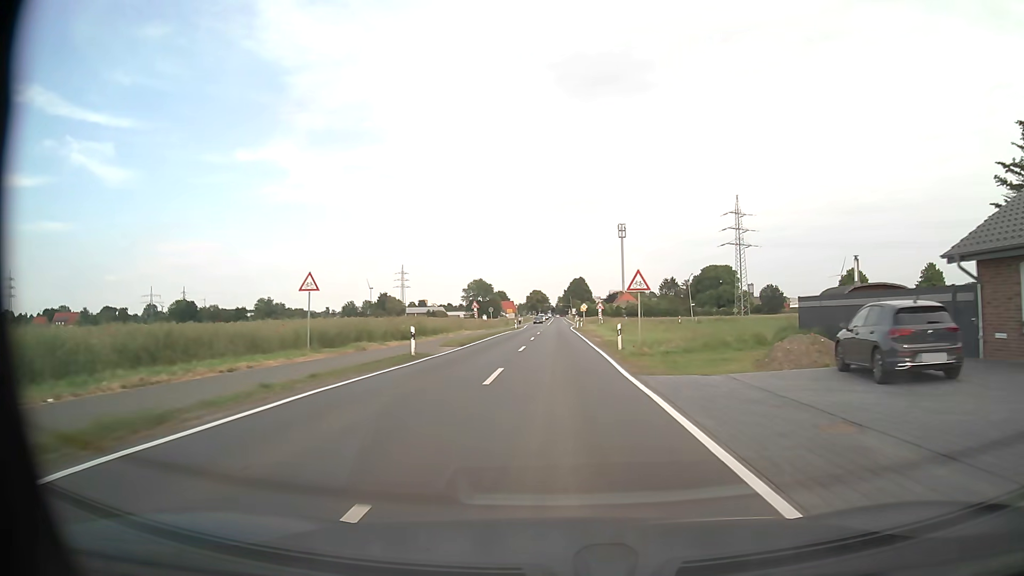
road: tertiary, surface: asphalt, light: Day
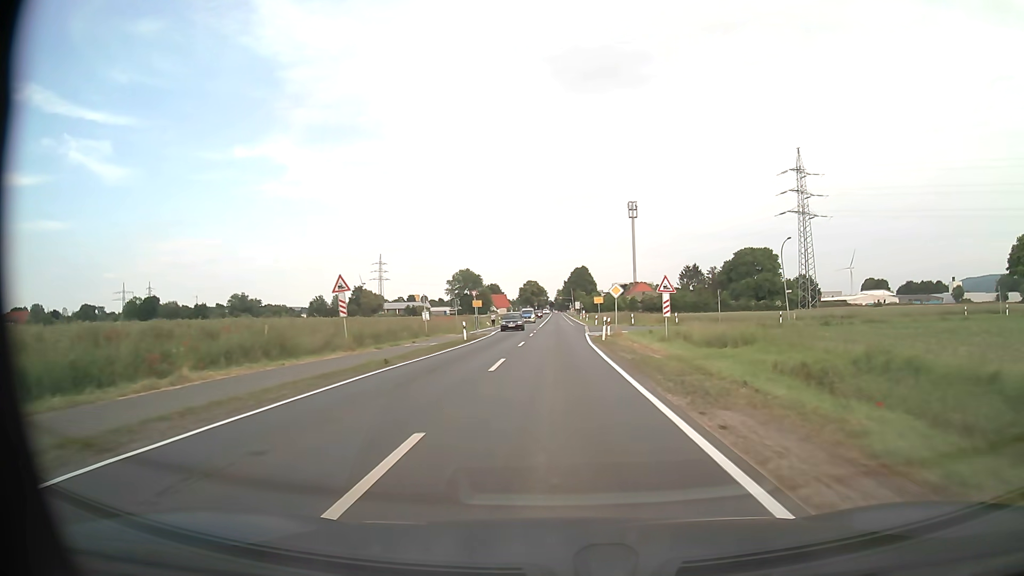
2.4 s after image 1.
(0.0, +45.4) m; 0°
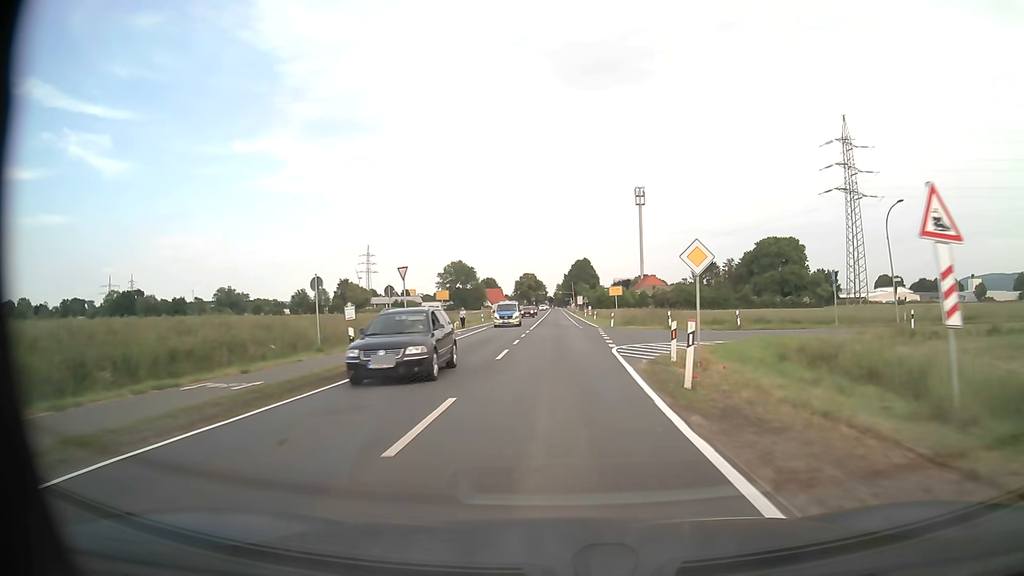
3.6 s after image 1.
(0.0, +21.0) m; 0°
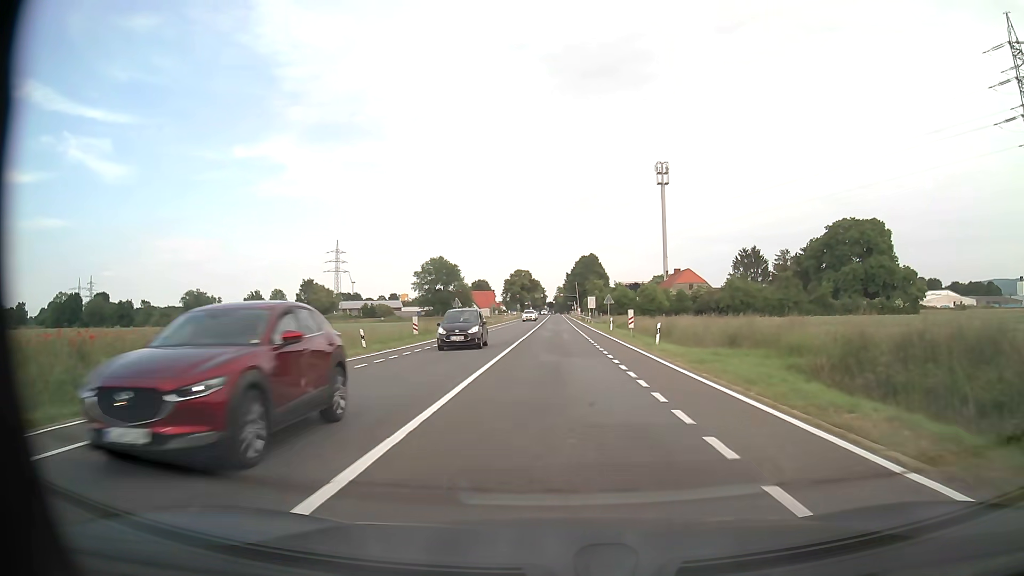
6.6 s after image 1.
(+0.1, +45.3) m; 0°
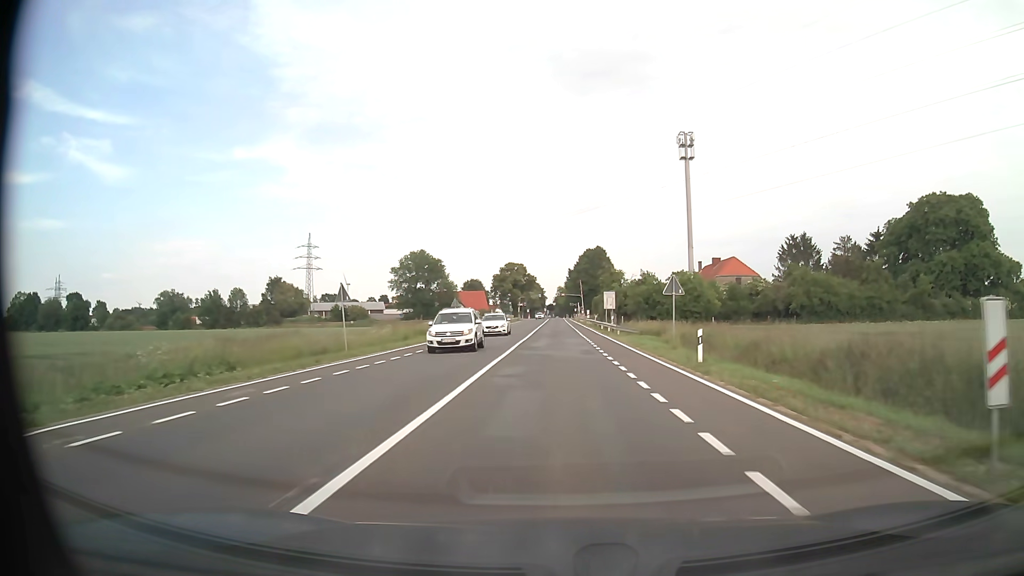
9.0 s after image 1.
(-0.1, +32.0) m; 0°
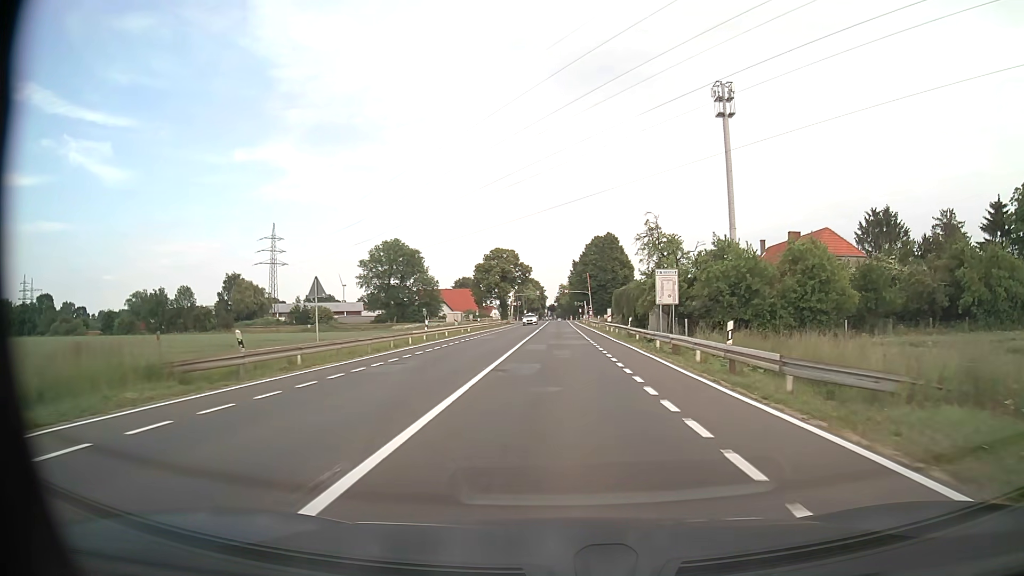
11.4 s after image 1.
(0.0, +33.0) m; 0°
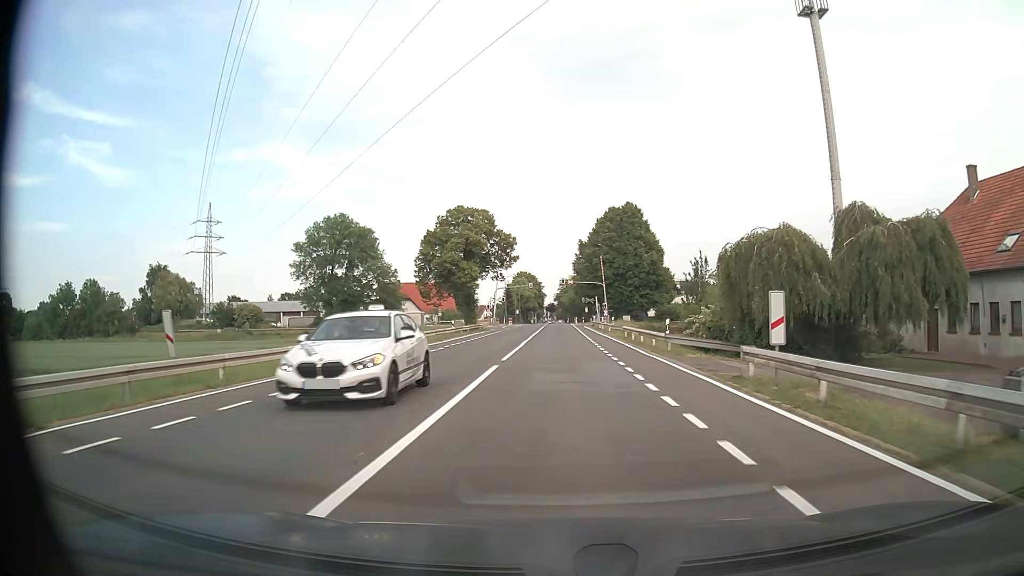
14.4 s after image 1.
(-0.1, +41.6) m; 0°
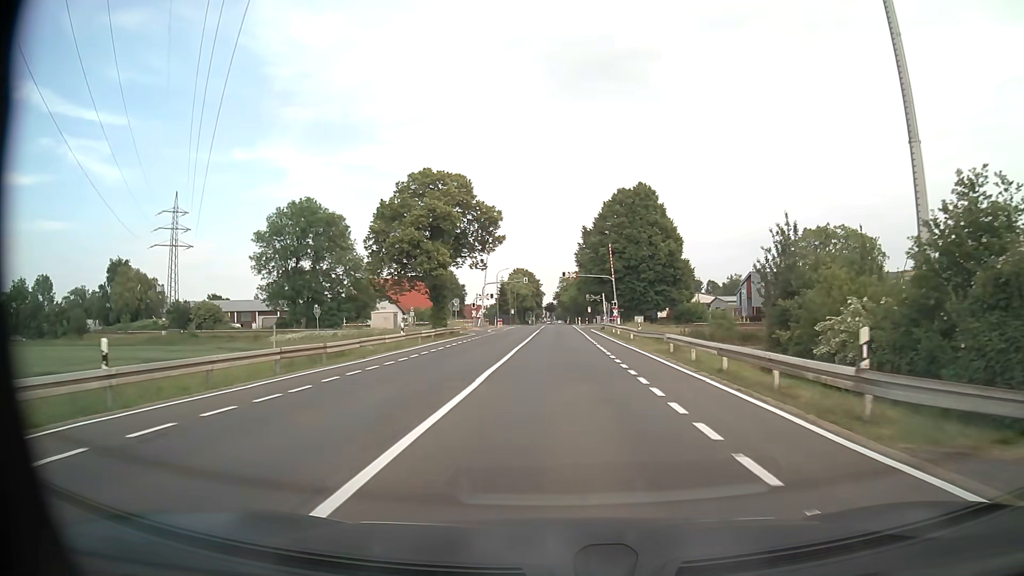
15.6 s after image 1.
(+0.1, +16.7) m; 0°
(0, +10) (0, +20) (0, +30) (0, +40) (0, +50) (0, +60) (0, +70) (0, +80) (0, +90) (0, +100) m
